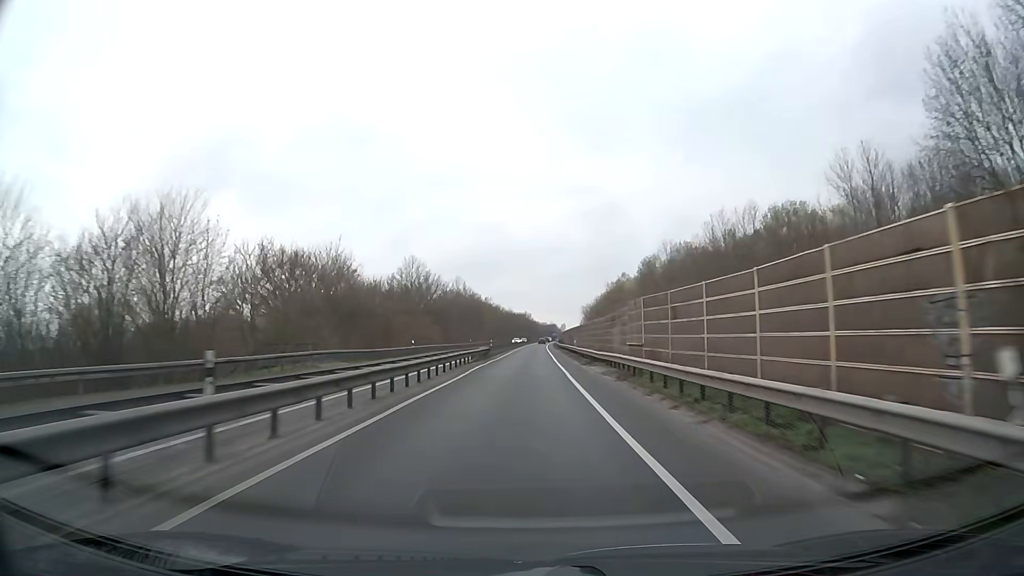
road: trunk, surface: asphalt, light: Day
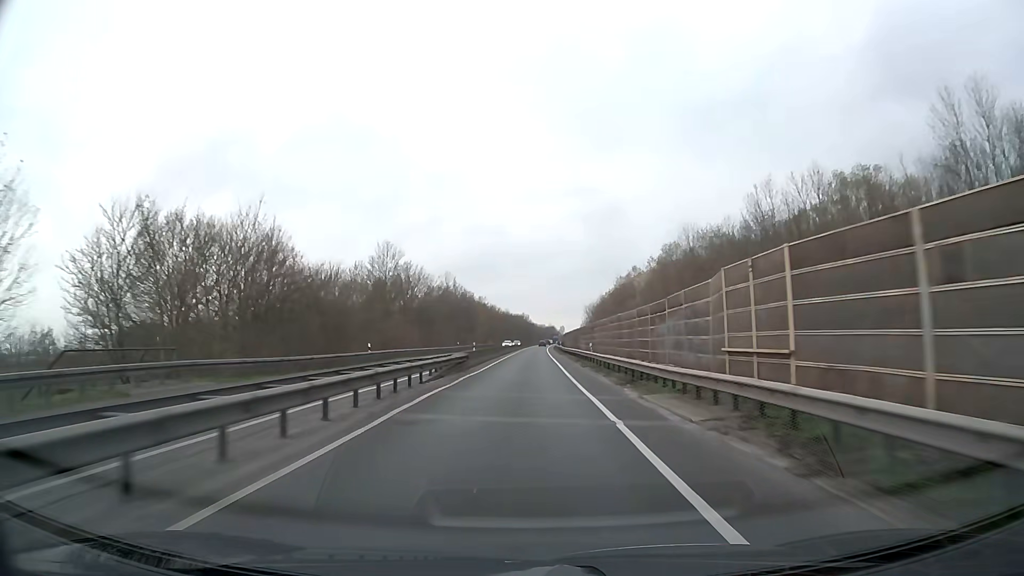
(0.0, +15.8) m; 0°
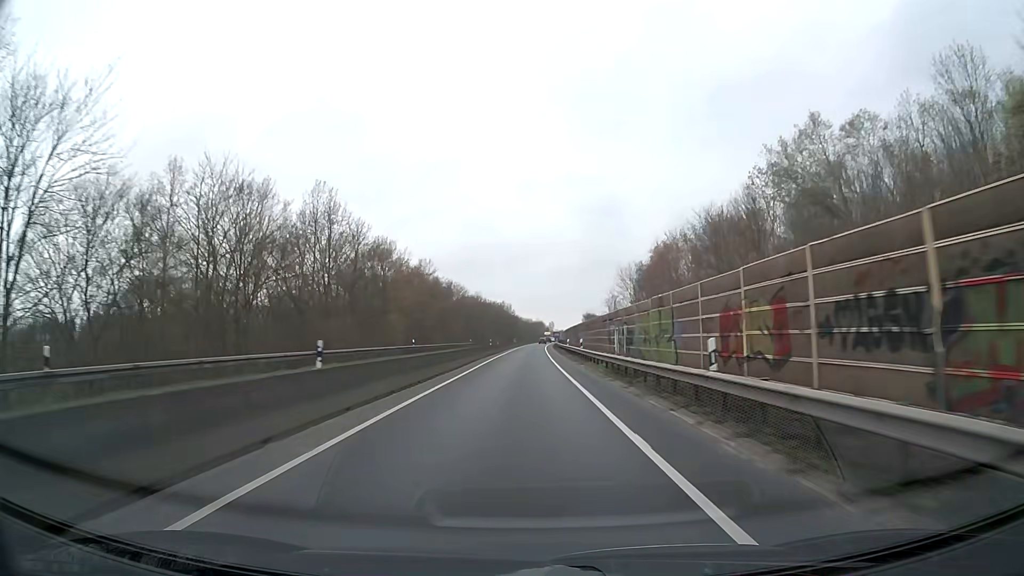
(+1.0, +79.0) m; +1°
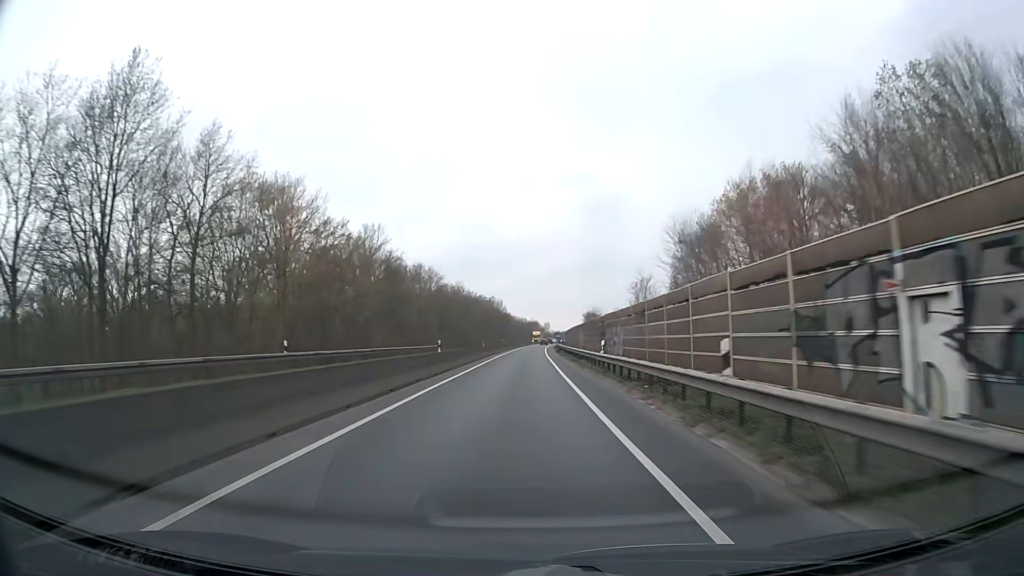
(+0.1, +31.6) m; +1°
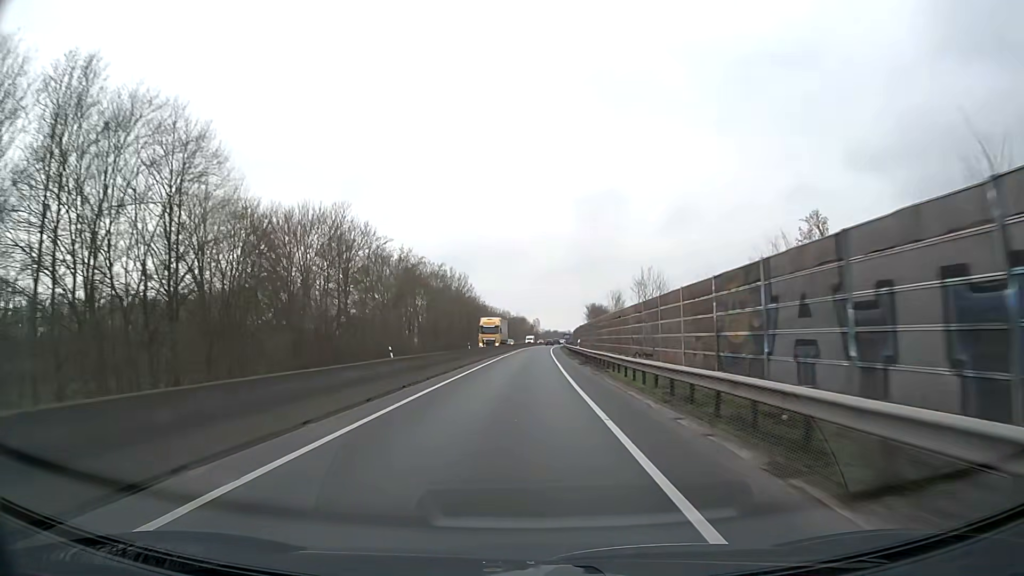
(+0.7, +78.9) m; +1°
(0, +10) (0, +20) (0, +30) (0, +40) (0, +50) (+1, +60) (+1, +70) (+1, +80) (+1, +90) (+2, +100) m
